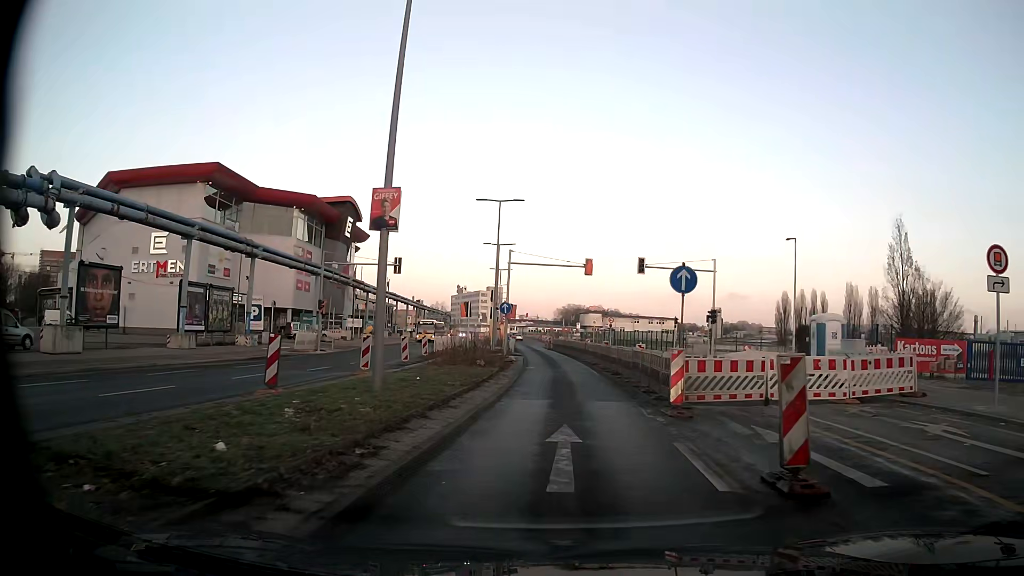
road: secondary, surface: asphalt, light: Day
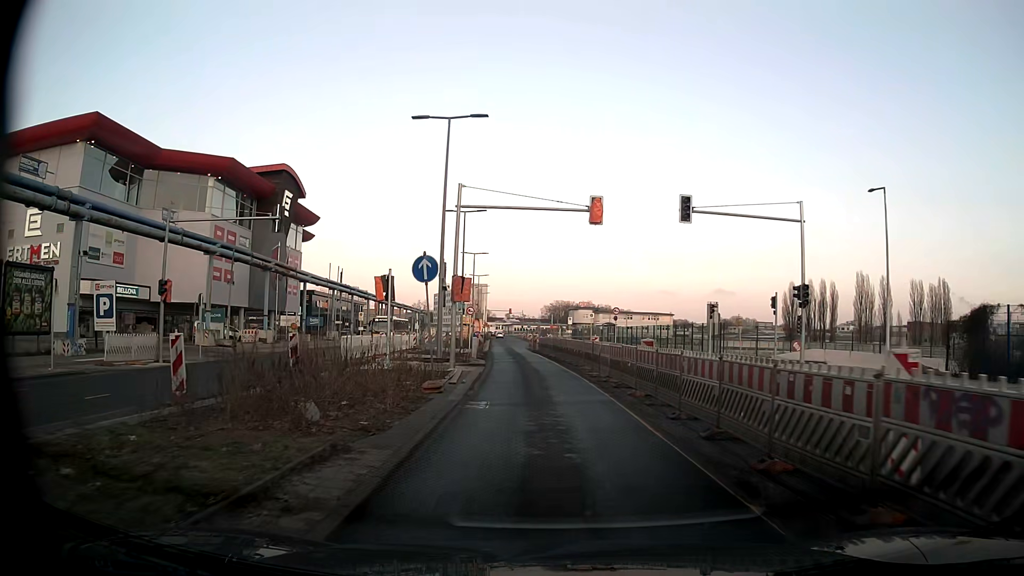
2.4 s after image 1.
(+0.4, +17.9) m; +1°
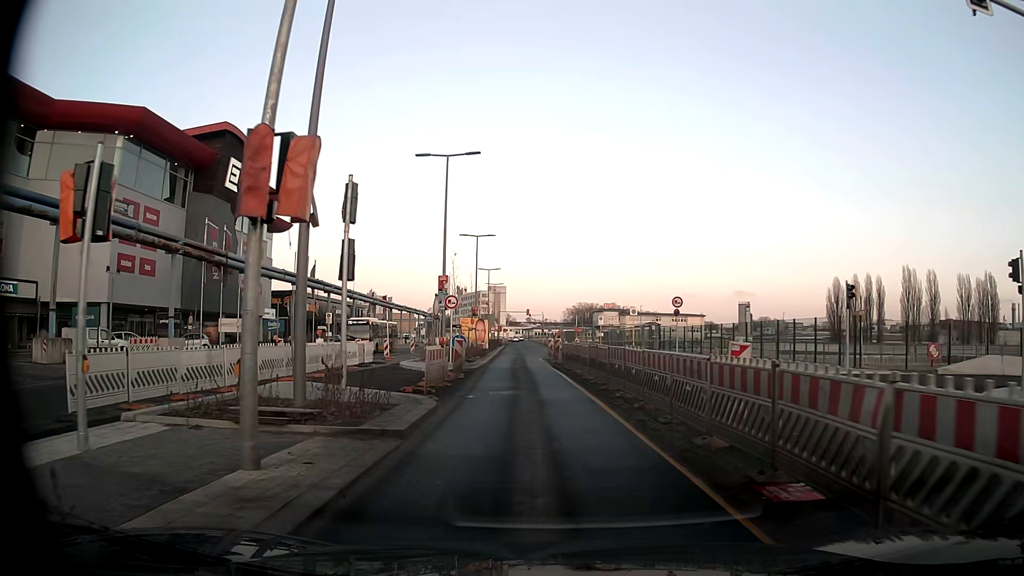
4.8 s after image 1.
(-0.1, +17.8) m; -1°
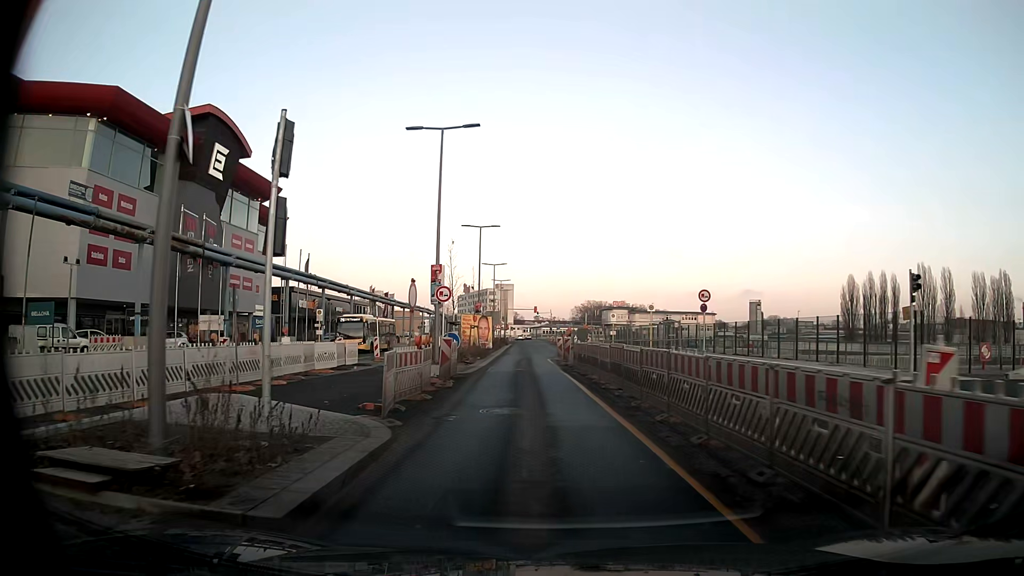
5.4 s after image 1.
(0.0, +4.4) m; -1°
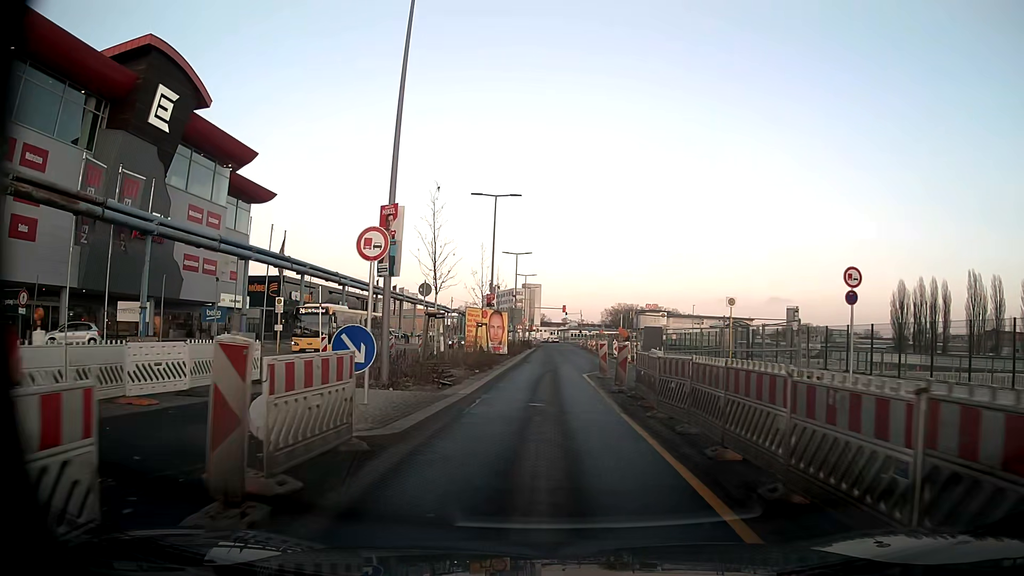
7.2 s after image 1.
(-0.3, +13.4) m; -3°
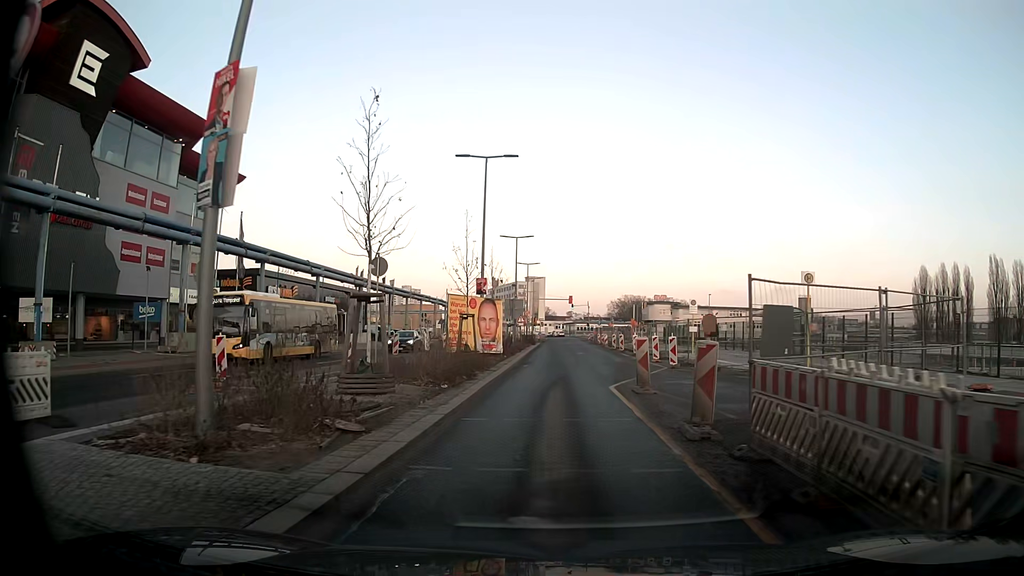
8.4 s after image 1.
(0.0, +8.9) m; 0°
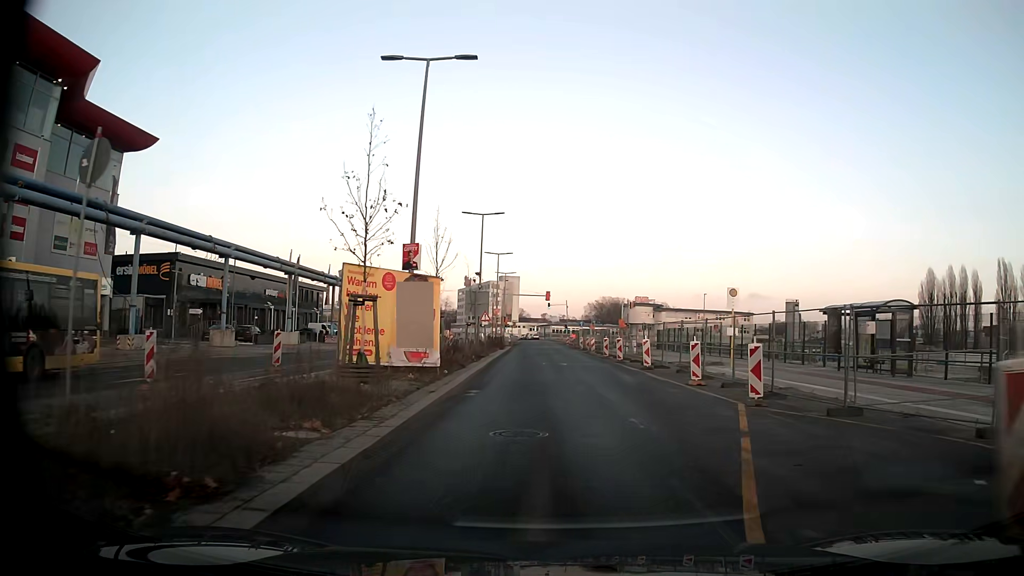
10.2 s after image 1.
(+0.1, +13.5) m; +2°
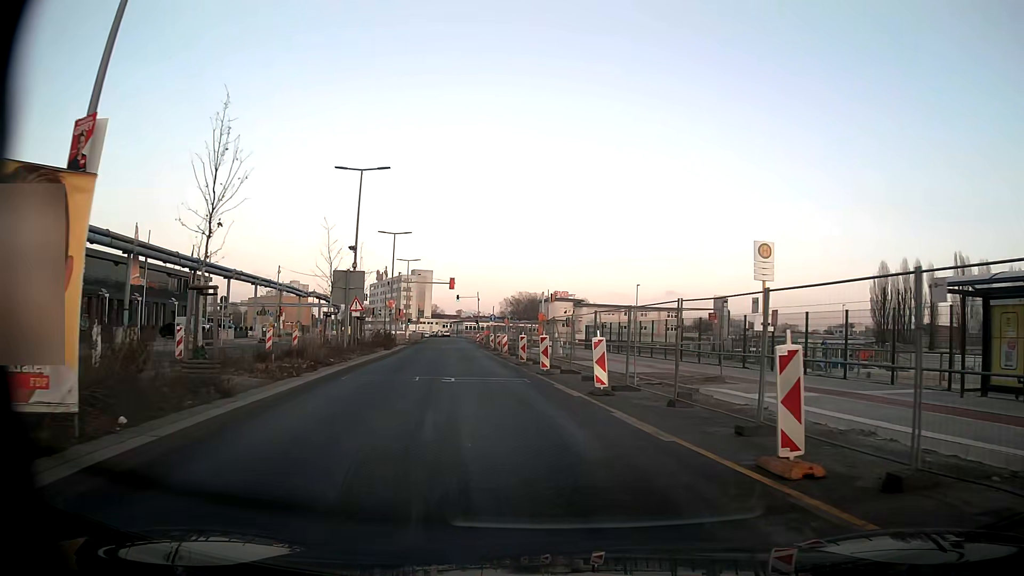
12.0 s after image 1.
(+0.9, +13.4) m; +7°
(0, +10) (-1, +20) (-3, +30) (-4, +40) (-6, +50) (-8, +59) (-9, +69) (-11, +79) (-12, +89) (-14, +99) m
